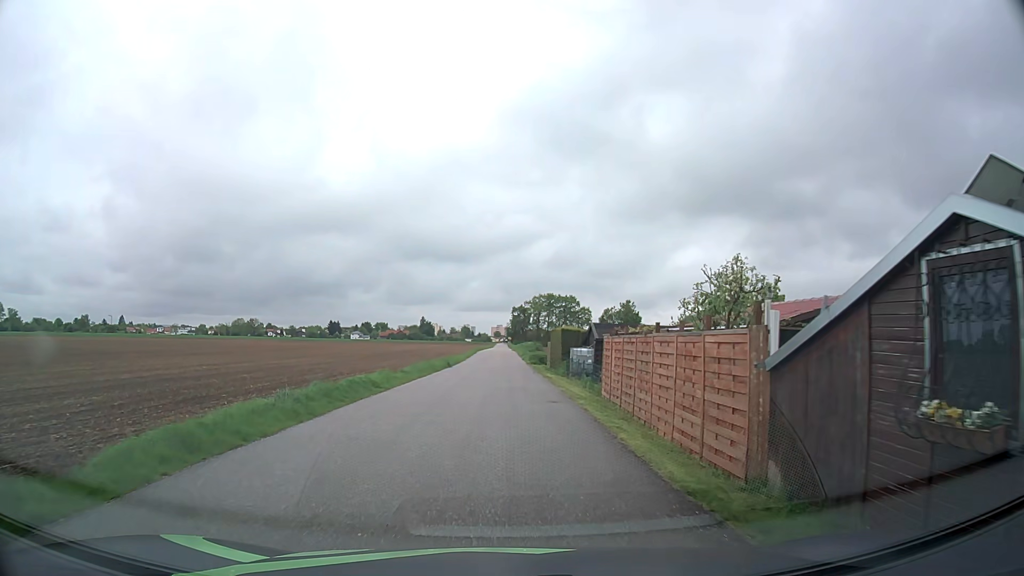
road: residential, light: Day
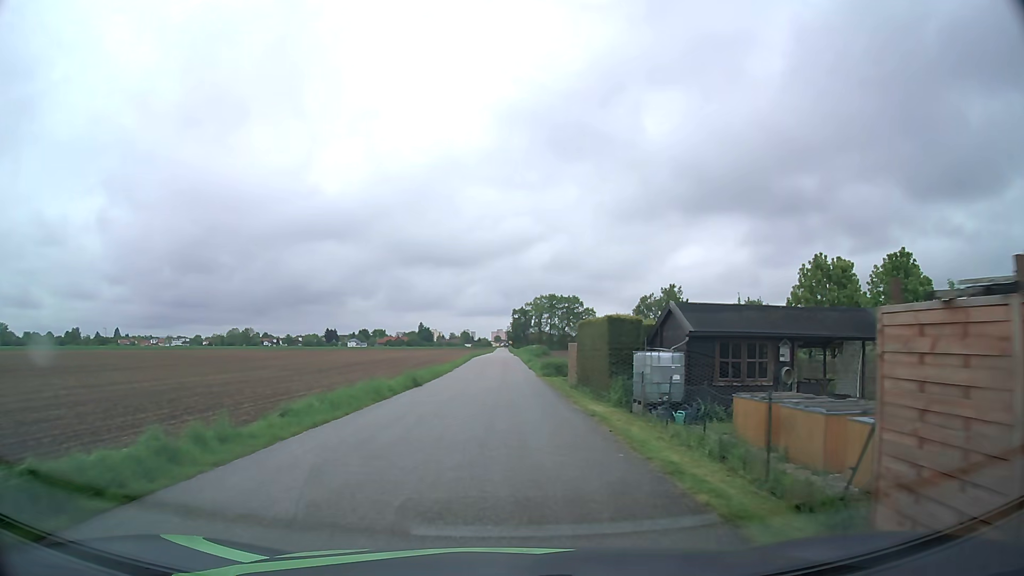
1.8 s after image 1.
(0.0, +15.4) m; 0°
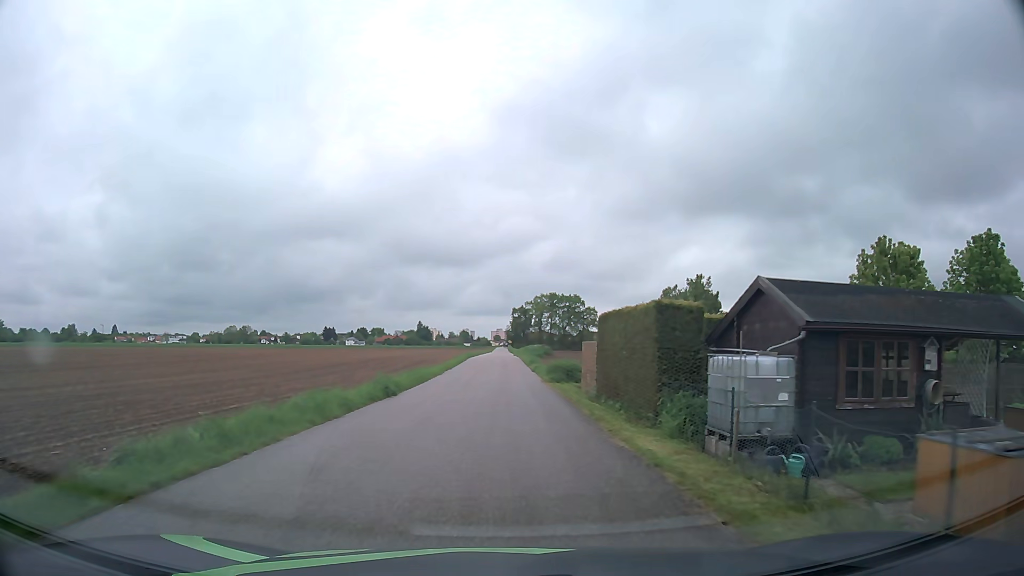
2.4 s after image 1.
(0.0, +6.0) m; 0°
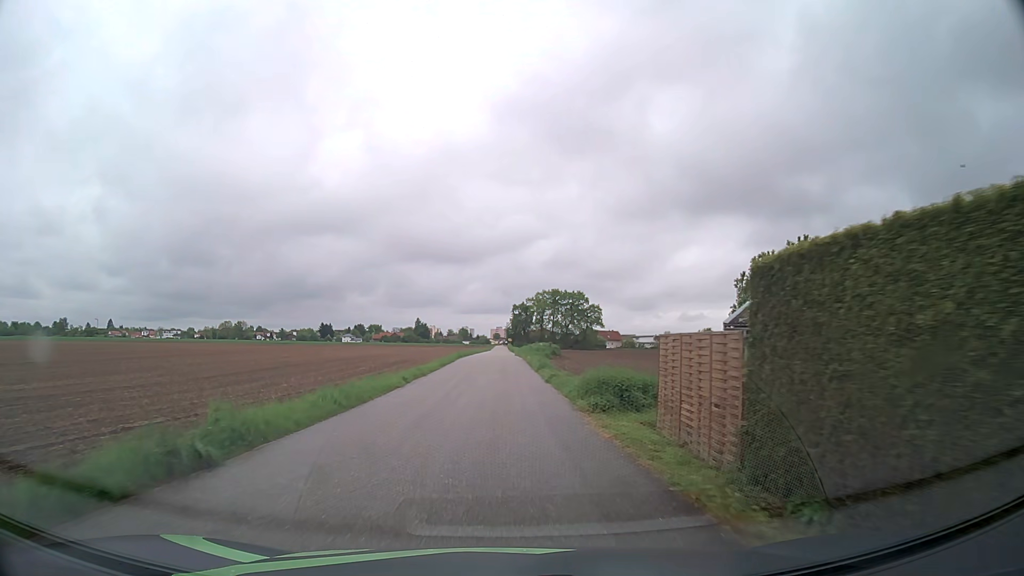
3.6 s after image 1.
(0.0, +13.1) m; 0°
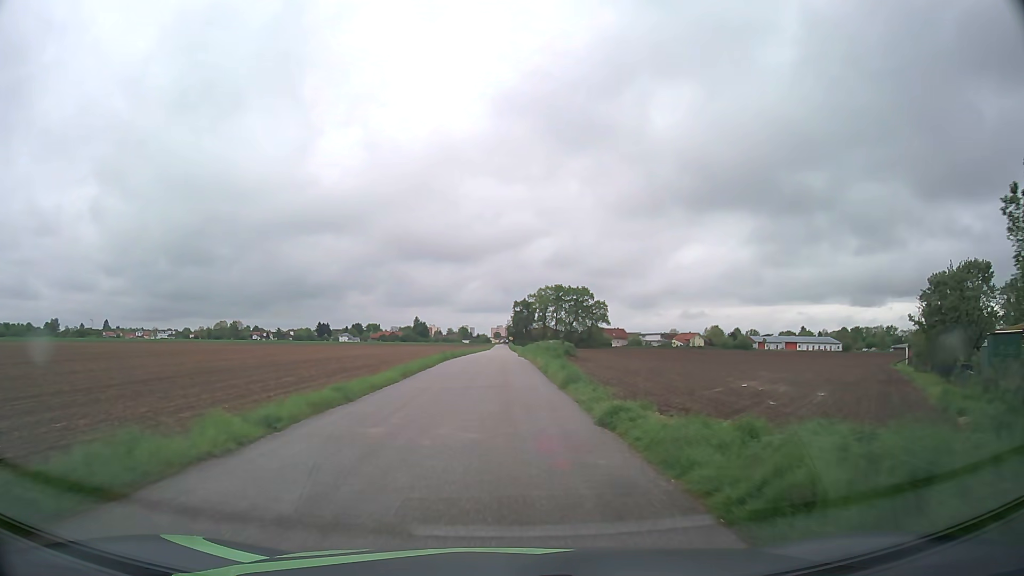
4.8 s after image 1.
(0.0, +14.0) m; 0°
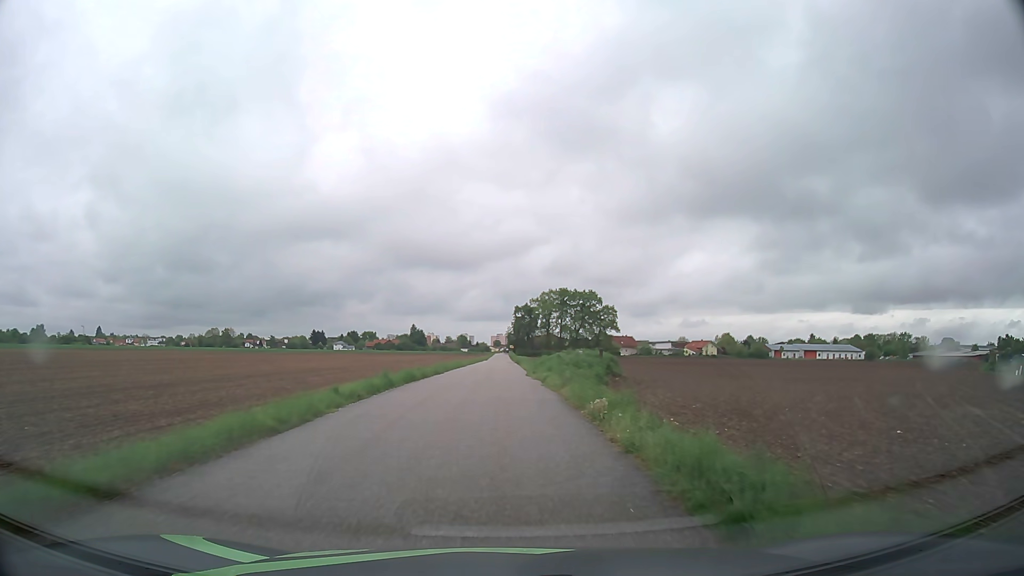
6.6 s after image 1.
(0.0, +21.2) m; 0°
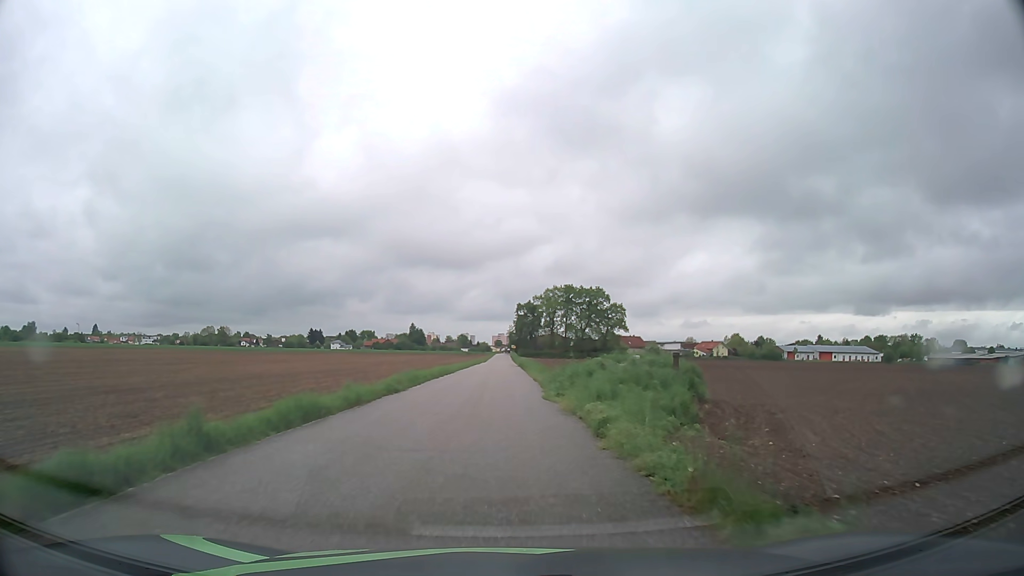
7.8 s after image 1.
(0.0, +14.2) m; 0°
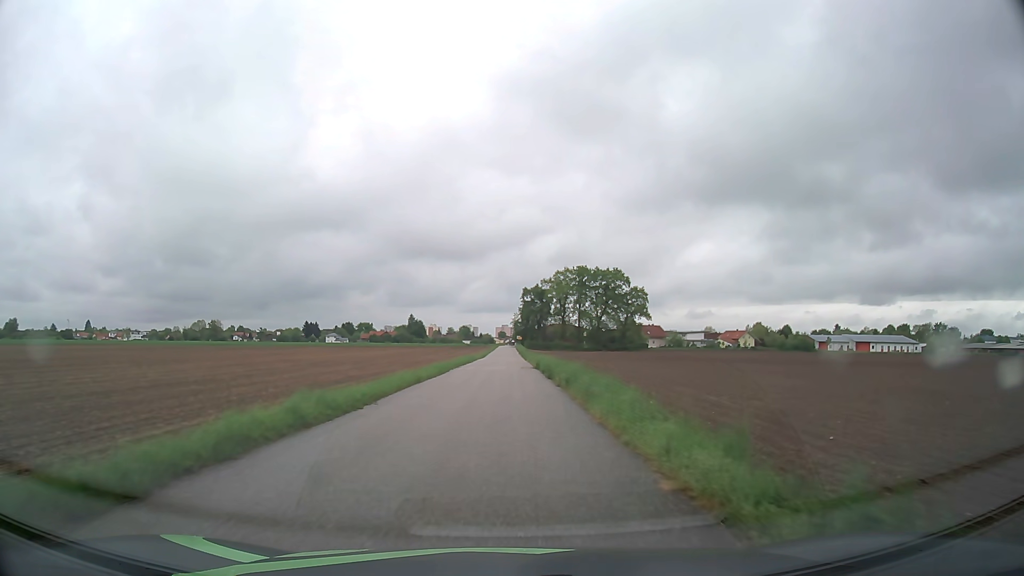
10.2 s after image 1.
(0.0, +29.2) m; 0°
(0, +10) (0, +20) (0, +30) (0, +40) (0, +50) (0, +60) (0, +70) (0, +80) (0, +90) (0, +100) m
